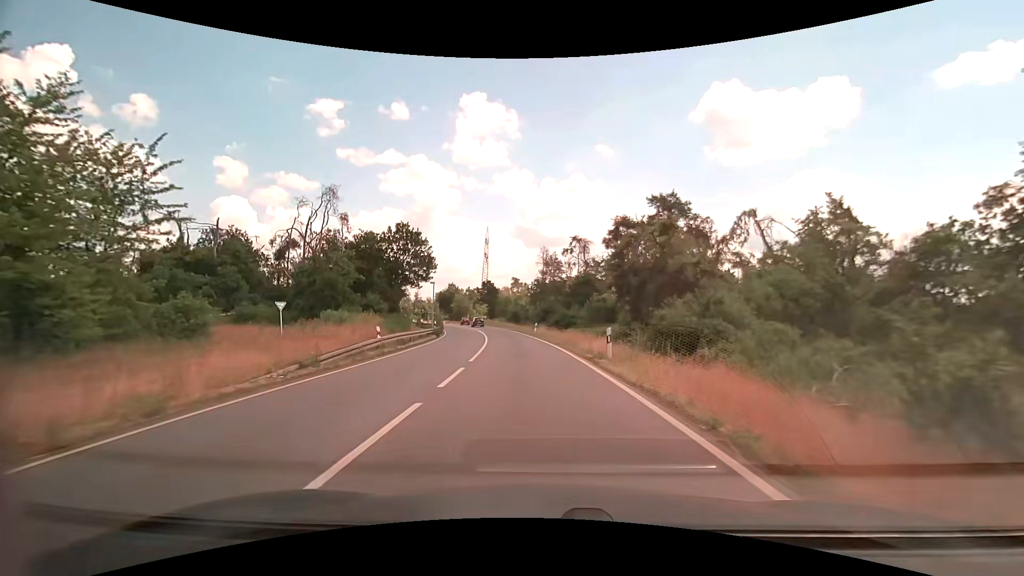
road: primary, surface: asphalt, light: Day
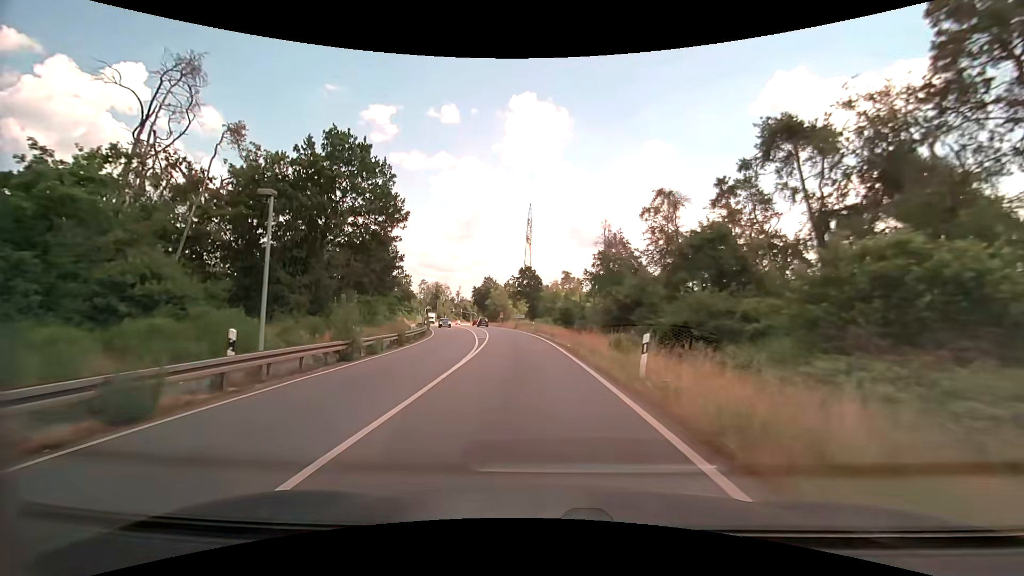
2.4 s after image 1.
(-1.5, +34.4) m; -6°
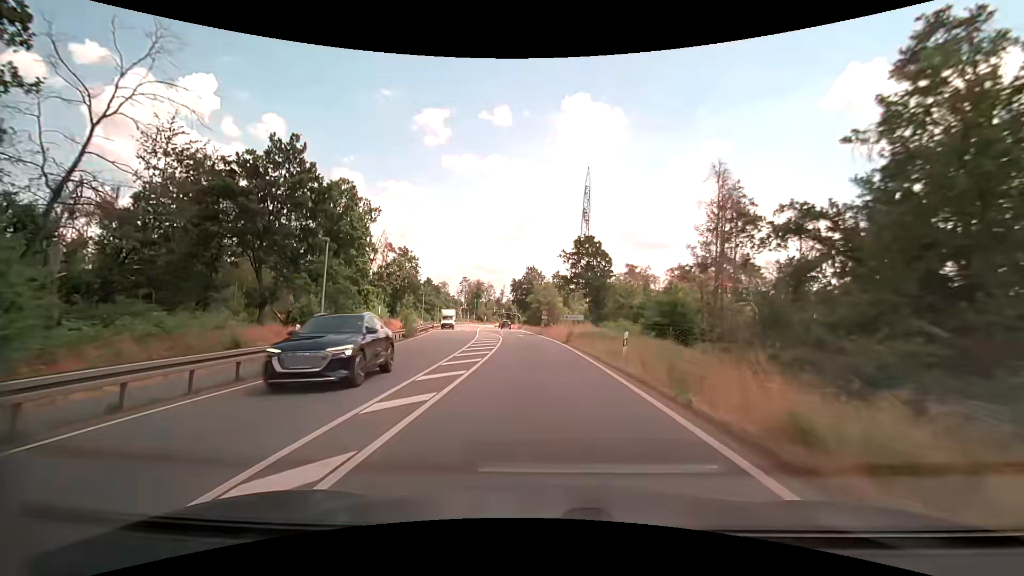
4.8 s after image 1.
(-2.0, +34.5) m; -6°
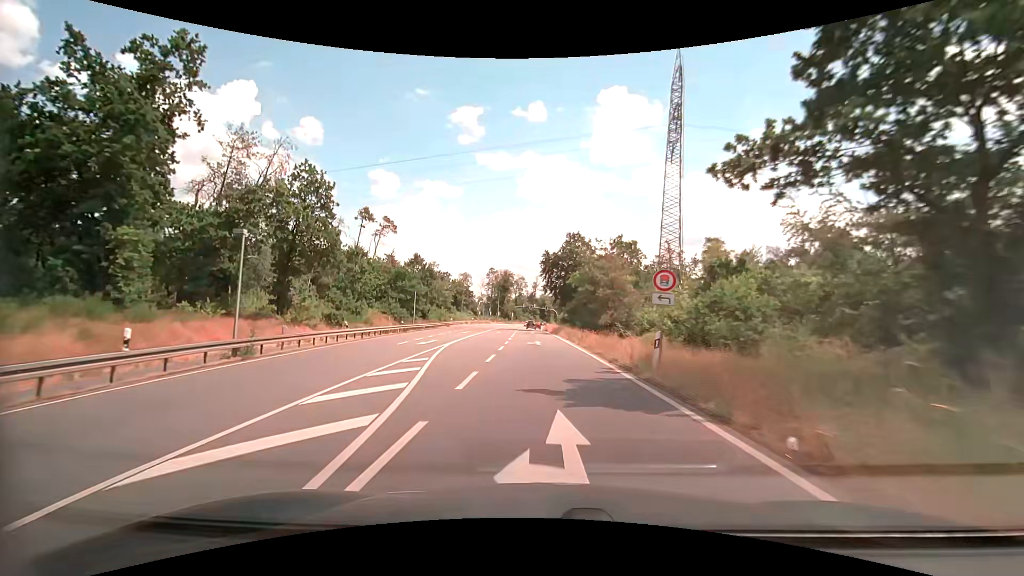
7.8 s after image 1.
(-1.9, +43.5) m; -5°
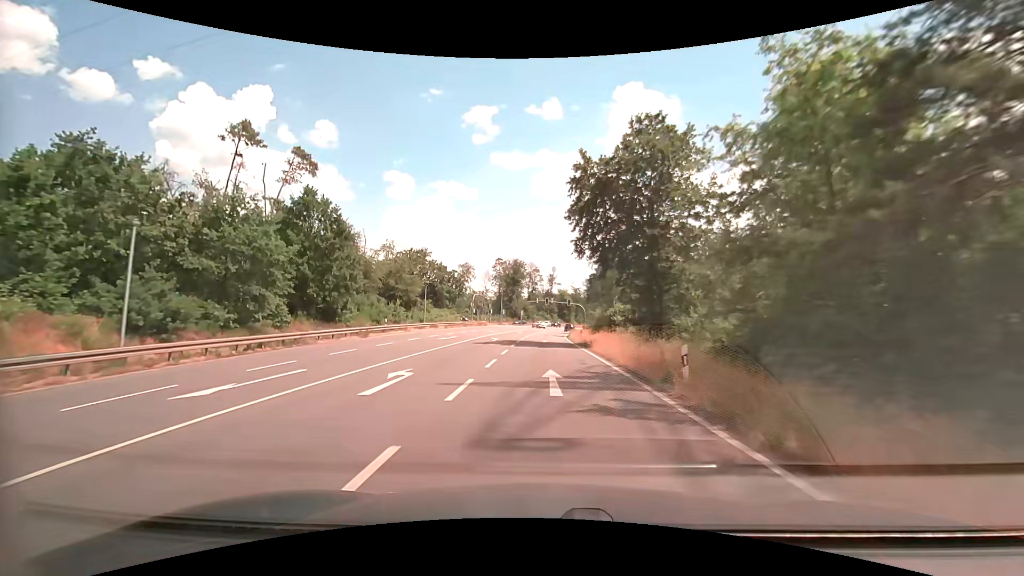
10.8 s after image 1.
(-0.7, +42.9) m; -2°
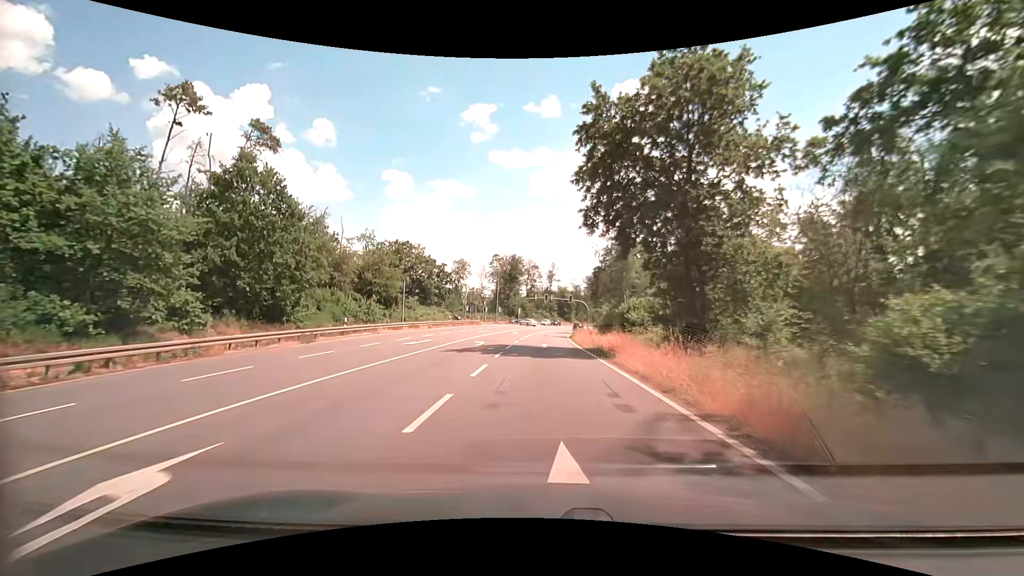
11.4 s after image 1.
(0.0, +8.5) m; 0°
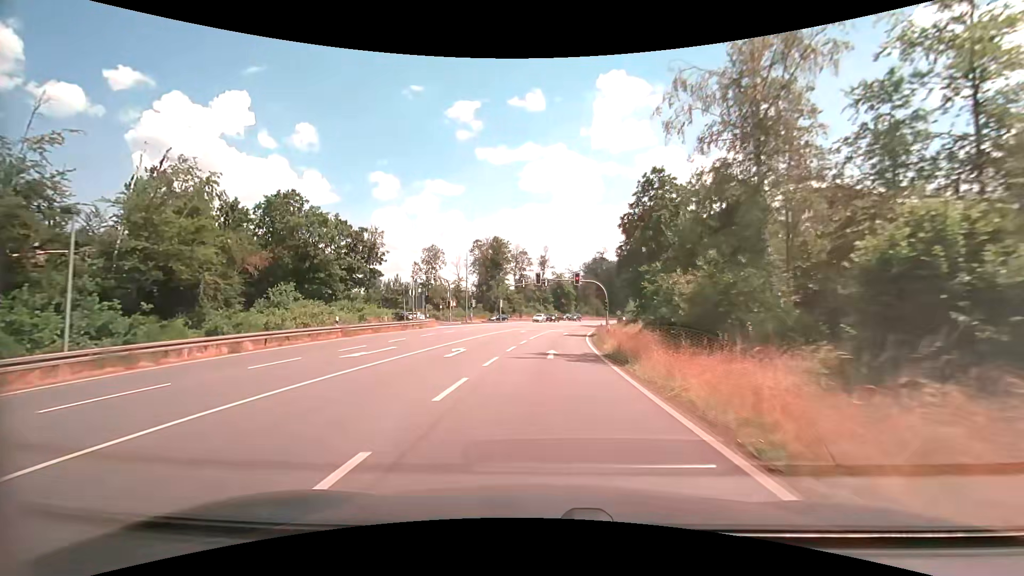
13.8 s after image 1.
(+0.6, +33.5) m; +1°
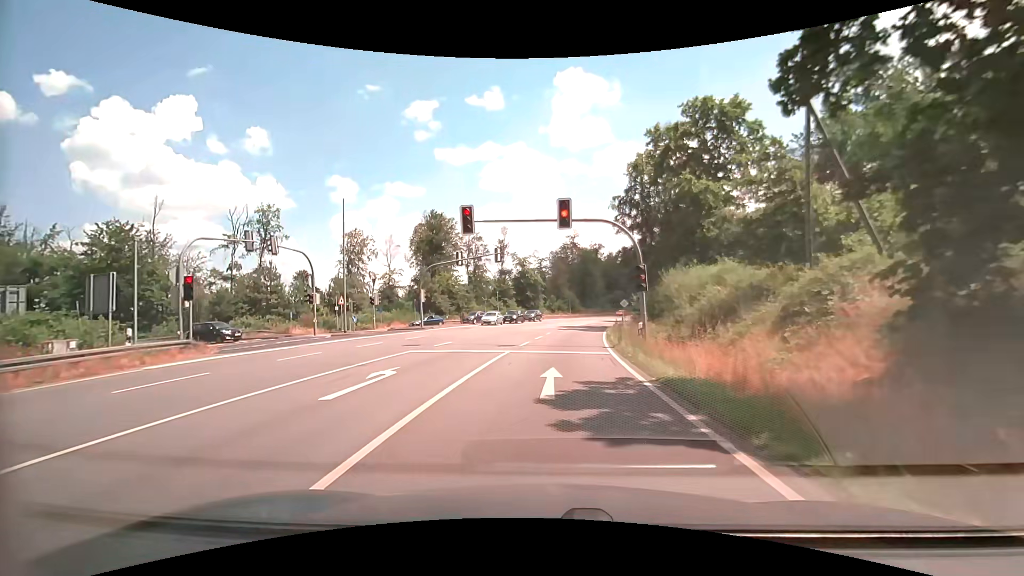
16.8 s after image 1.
(+1.0, +33.1) m; +4°
(0, +10) (+1, +20) (+2, +30) (+3, +40) (+4, +50) (+6, +60) (+8, +69) (+10, +79) (+13, +89) (+16, +98) m
